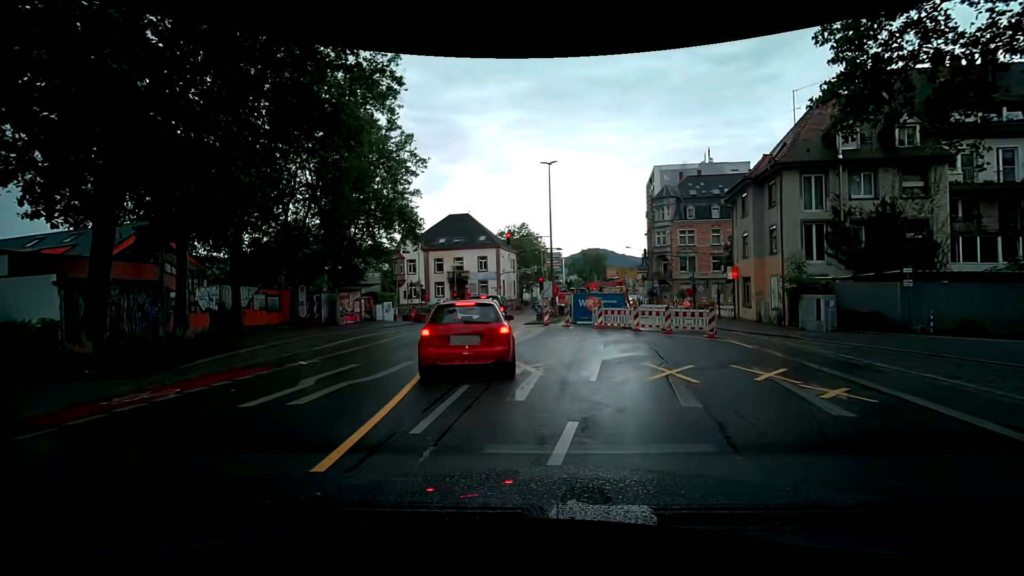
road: secondary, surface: asphalt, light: Day
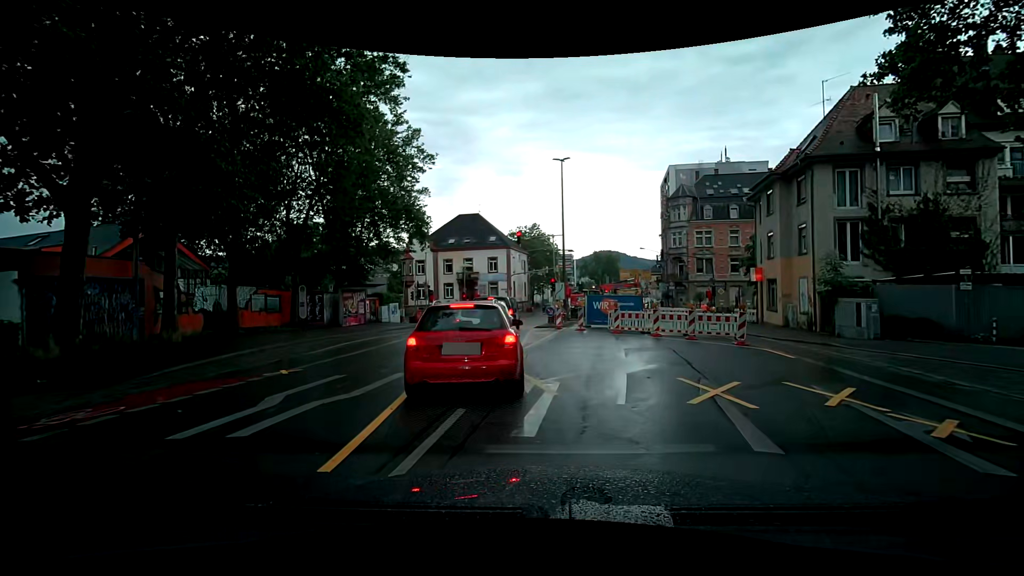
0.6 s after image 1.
(0.0, +1.6) m; +1°
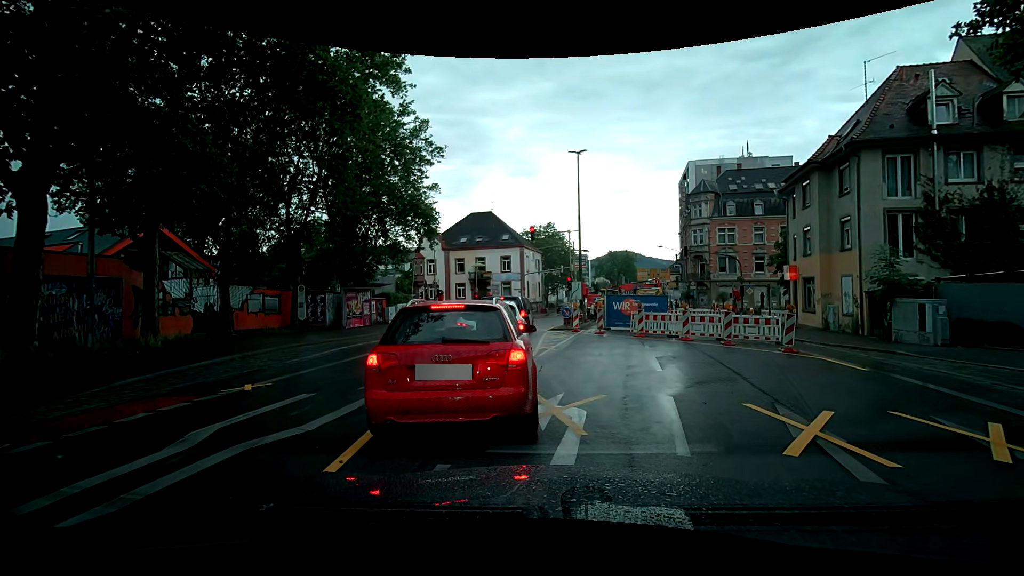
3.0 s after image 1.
(0.0, +2.1) m; 0°
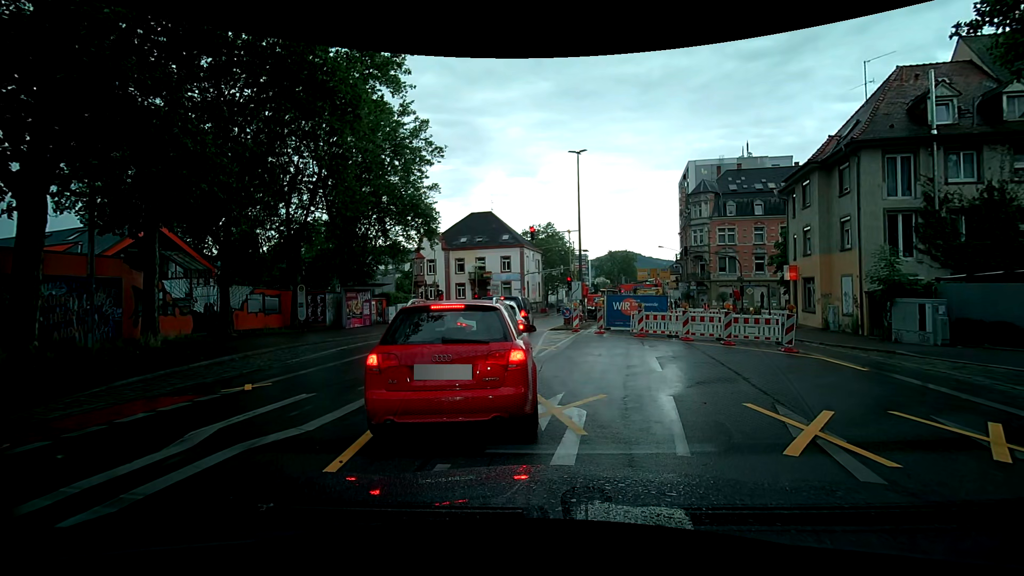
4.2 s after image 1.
(0.0, 0.0) m; 0°
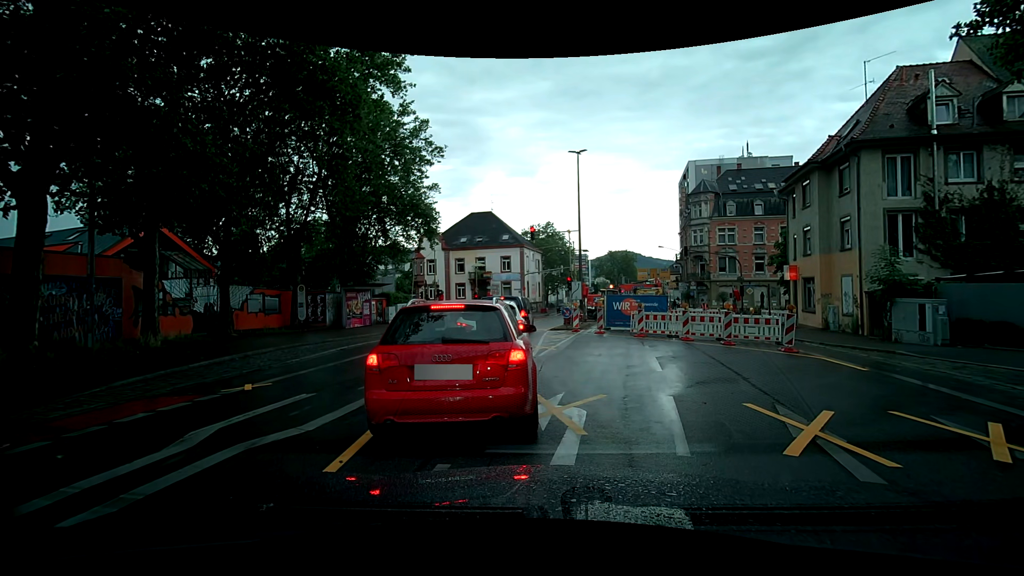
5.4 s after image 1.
(0.0, 0.0) m; 0°
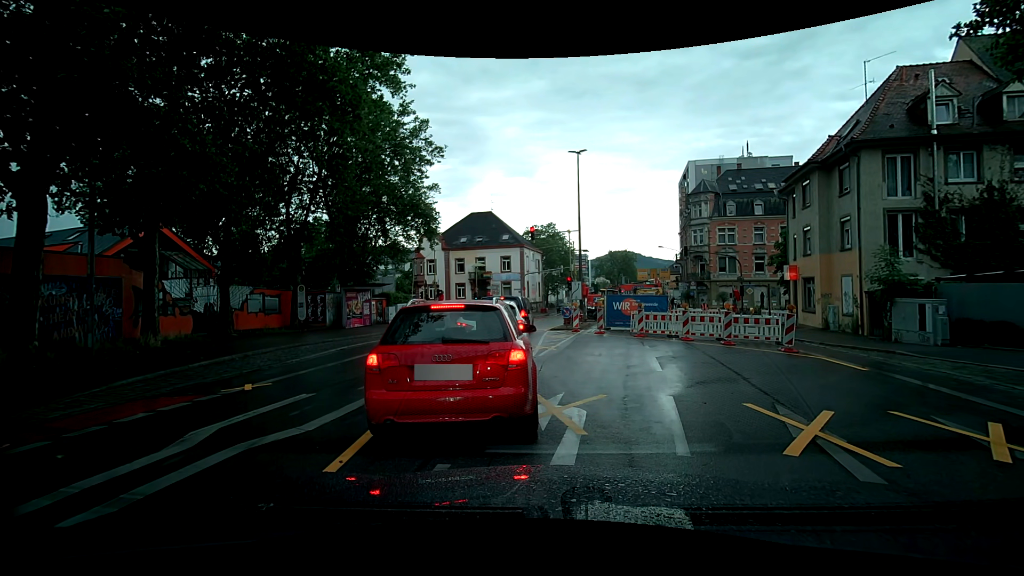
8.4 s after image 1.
(0.0, 0.0) m; 0°
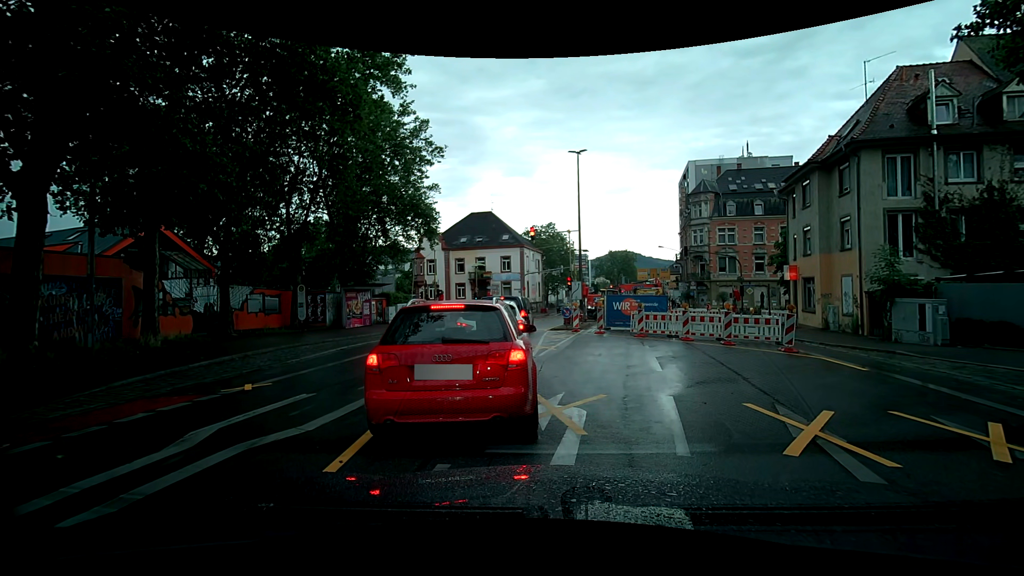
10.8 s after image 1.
(0.0, 0.0) m; 0°
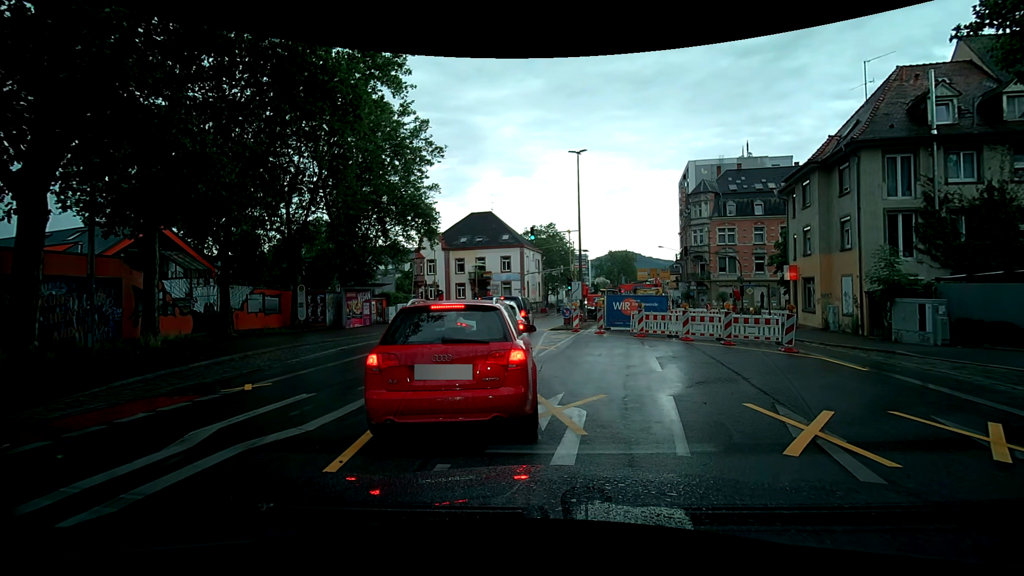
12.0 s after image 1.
(0.0, 0.0) m; 0°
(0, +10) (-1, +20) (-2, +30) (-1, +40) (0, +50) (+2, +59) (+7, +68) (+11, +77) (+14, +87) (+16, +97) m
